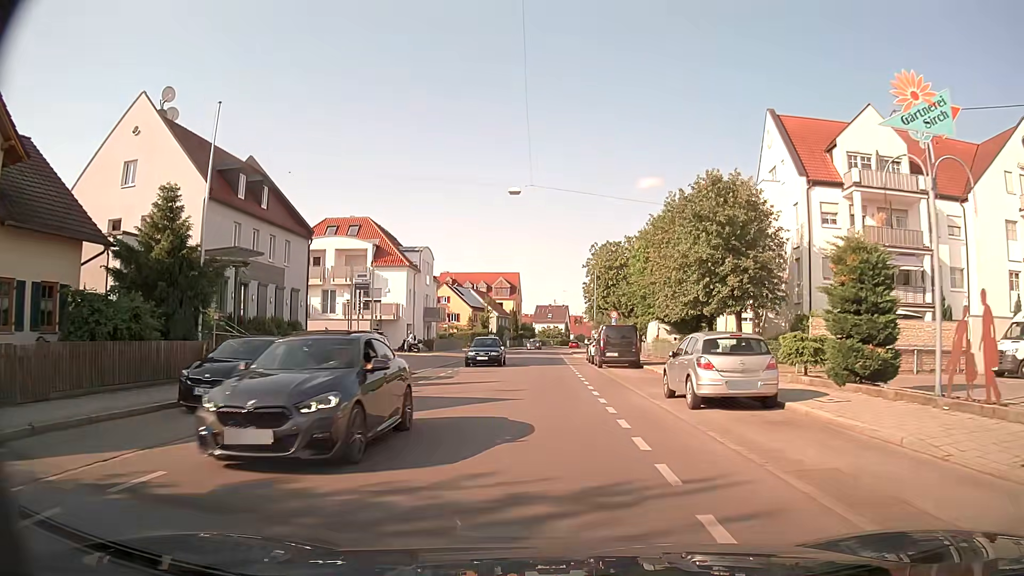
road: tertiary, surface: asphalt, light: Day
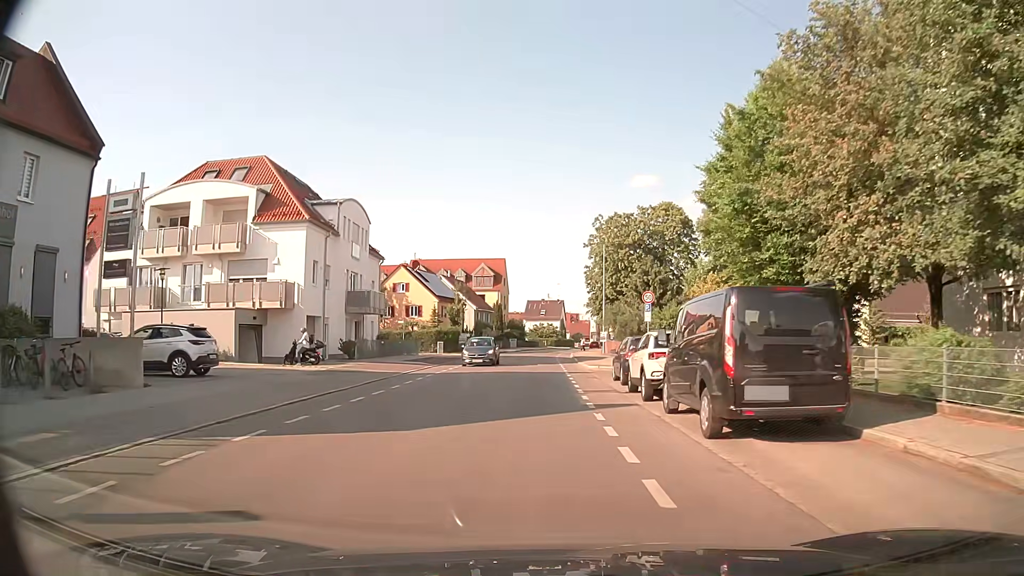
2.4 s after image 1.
(+0.2, +22.8) m; +1°
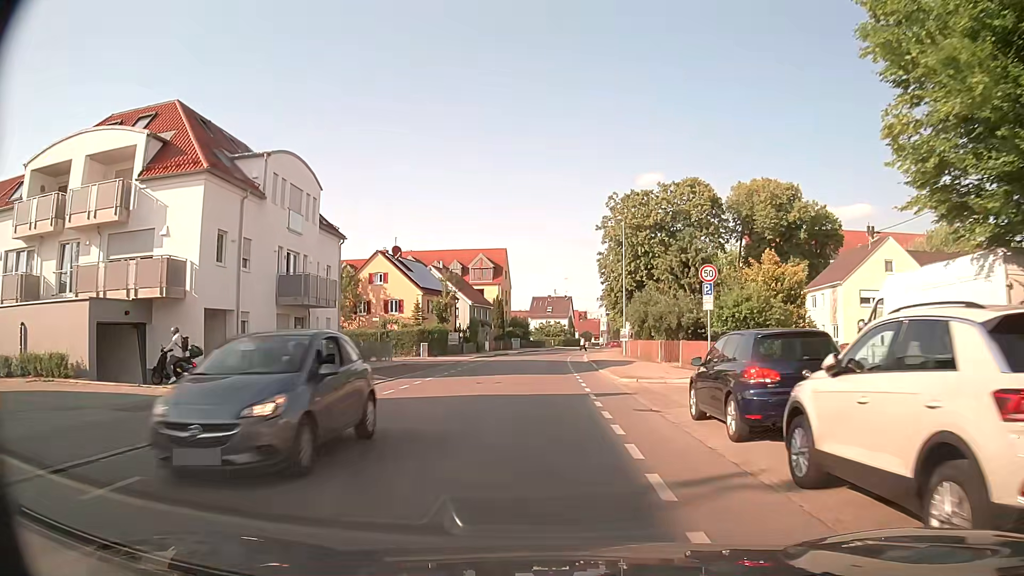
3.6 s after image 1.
(-0.1, +11.7) m; -1°
(0, +10) (0, +20) (0, +30) (0, +40) (+1, +50) (+1, +60) (+2, +70) (+3, +80) (+5, +90) (+7, +100) m
